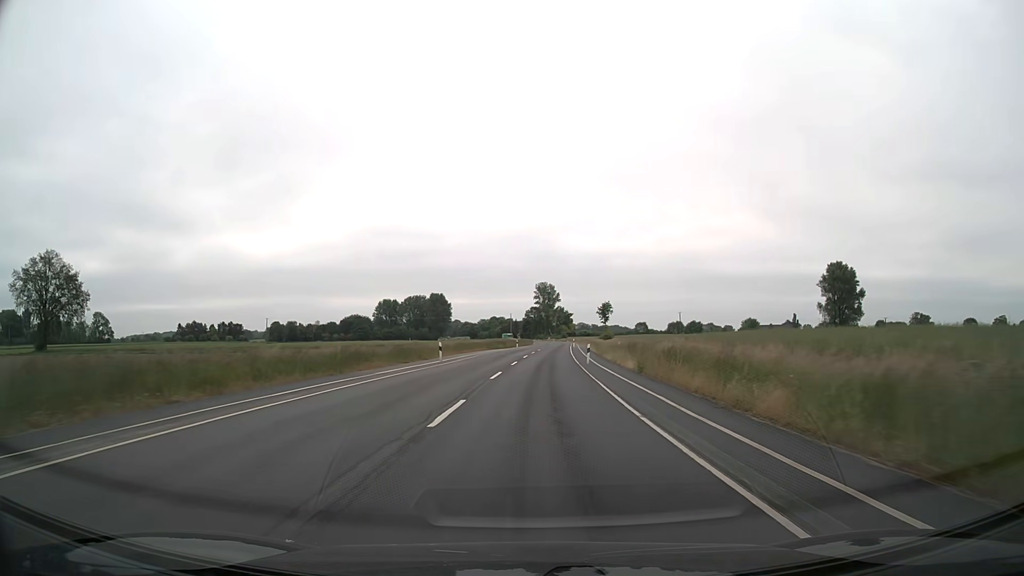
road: secondary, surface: asphalt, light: Day
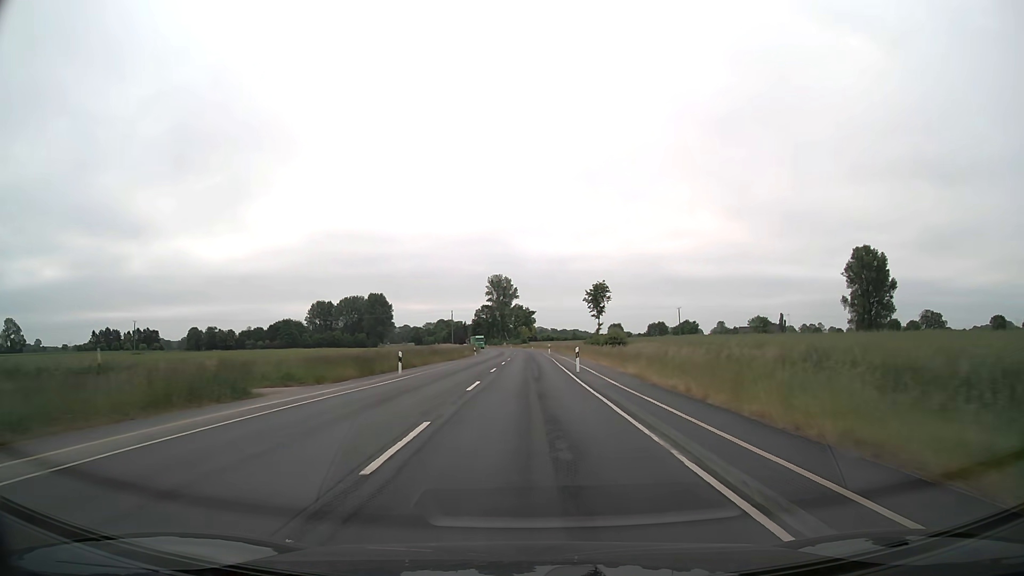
(+2.2, +63.3) m; +4°
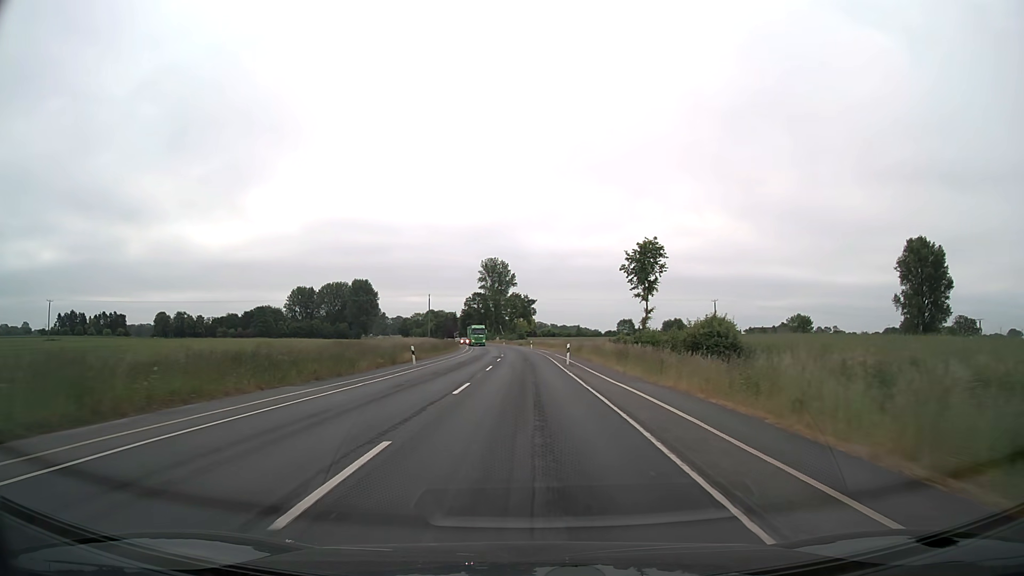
(+0.2, +38.0) m; 0°
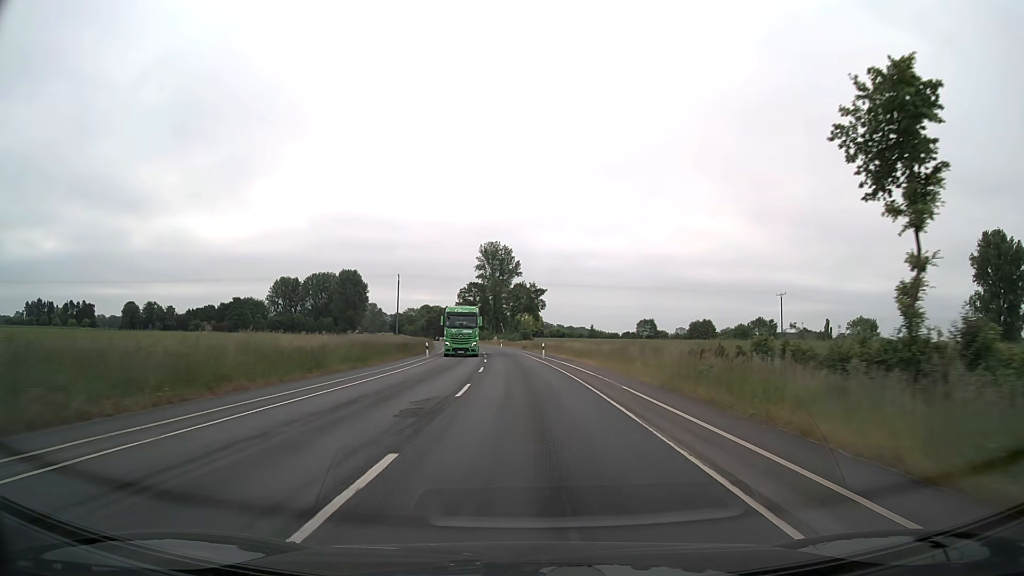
(-0.2, +38.0) m; 0°
(0, +10) (0, +20) (0, +30) (-1, +40) (-1, +50) (-2, +60) (-3, +70) (-4, +80) (-5, +90) (-7, +100) m
